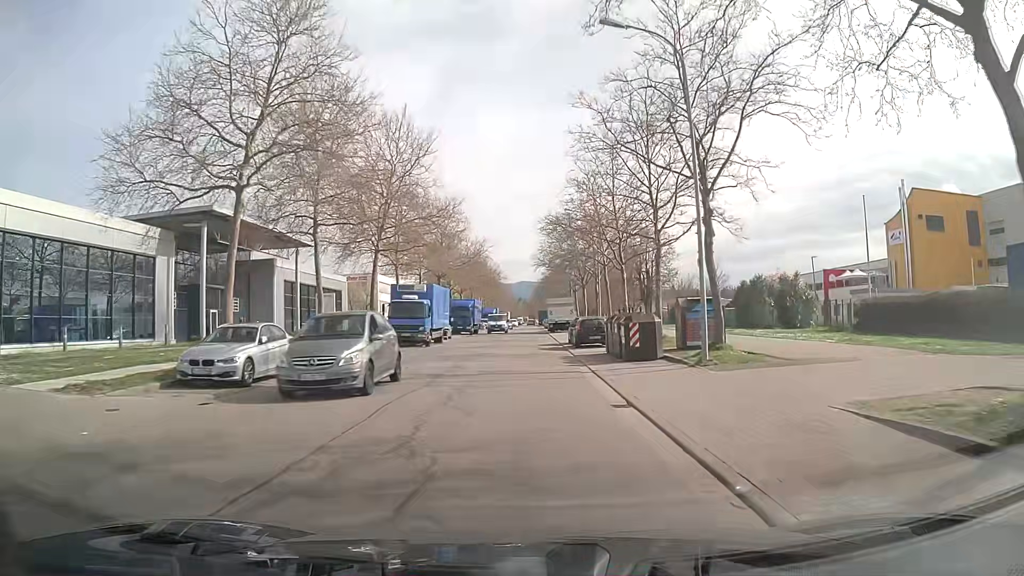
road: tertiary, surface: asphalt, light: Day
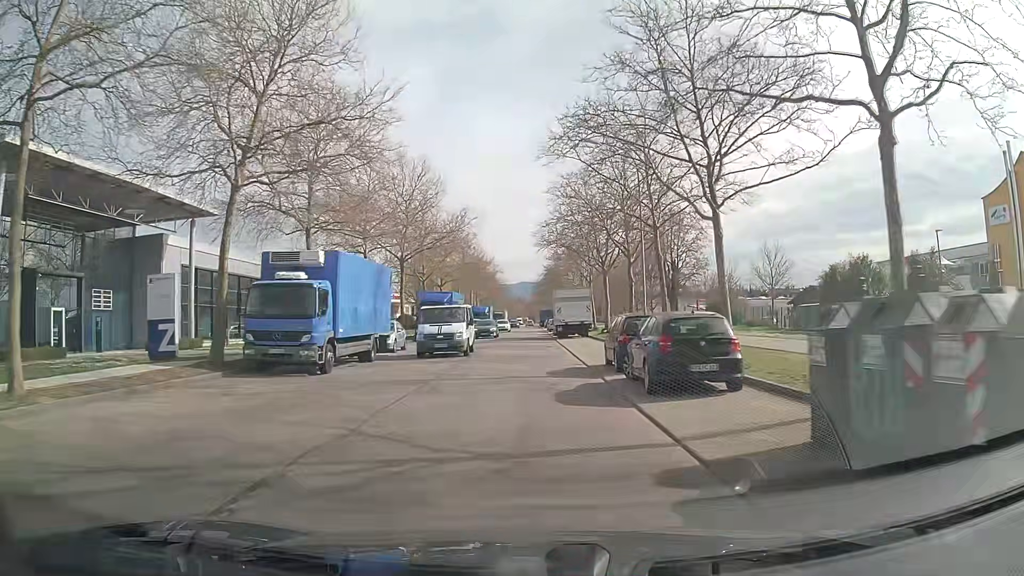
(0.0, +19.3) m; +1°
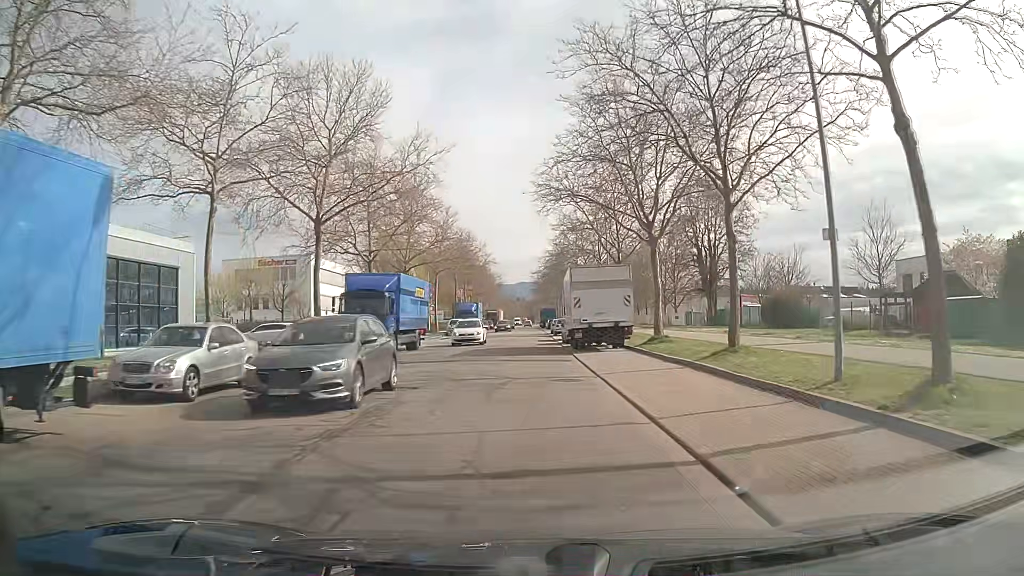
(-0.2, +19.2) m; 0°
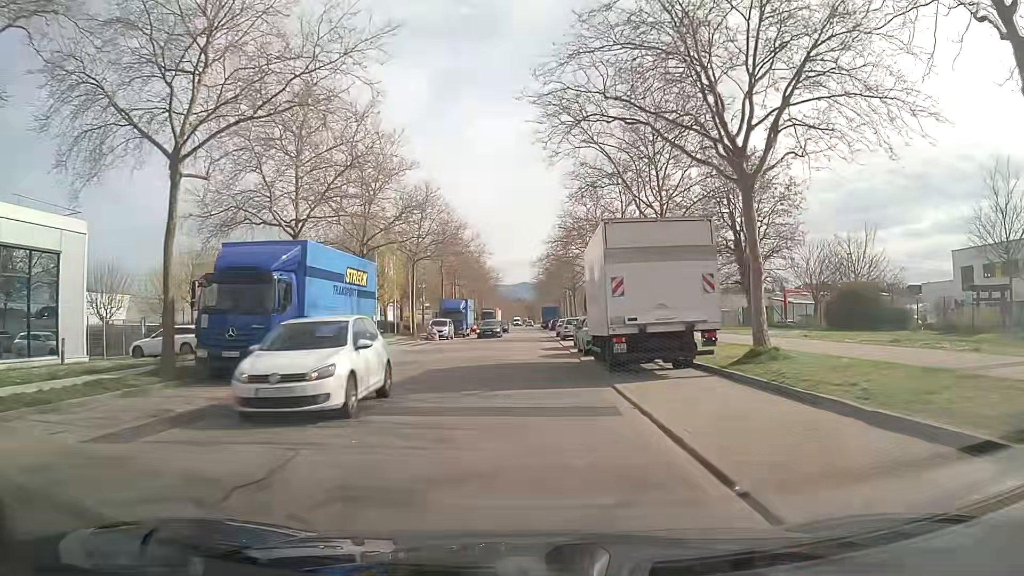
(0.0, +12.7) m; -1°
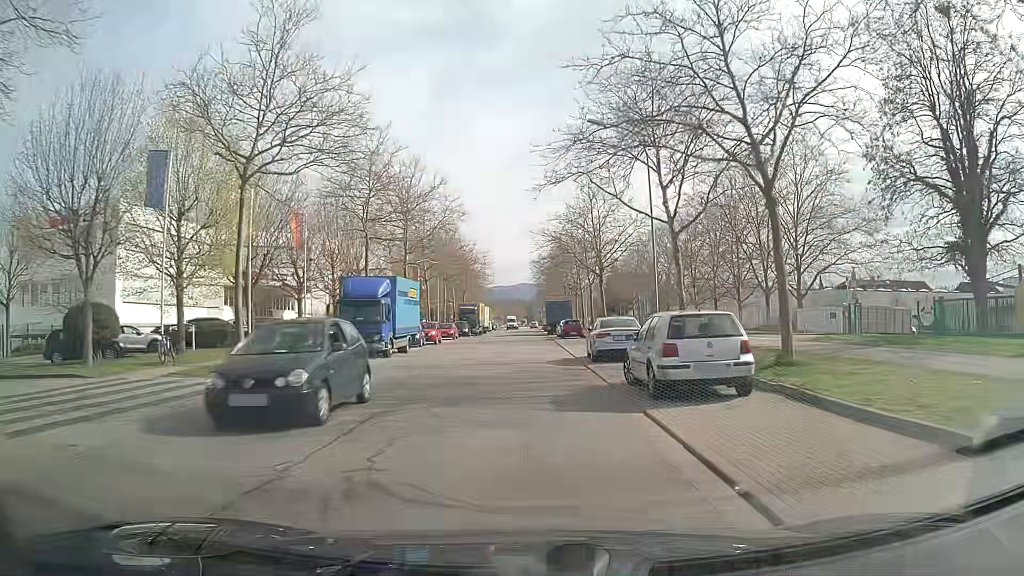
(+0.1, +31.8) m; +1°
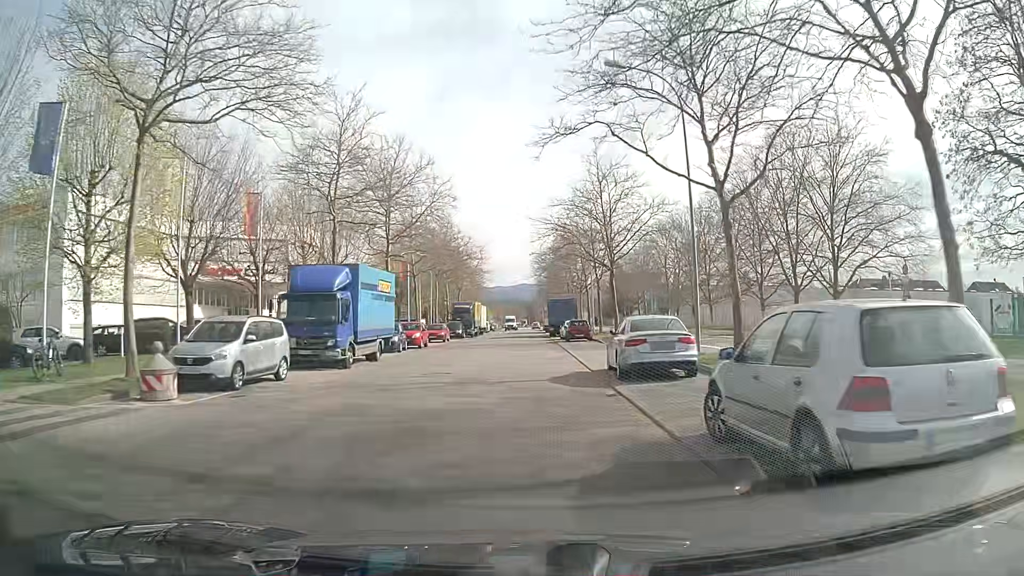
(0.0, +6.4) m; 0°
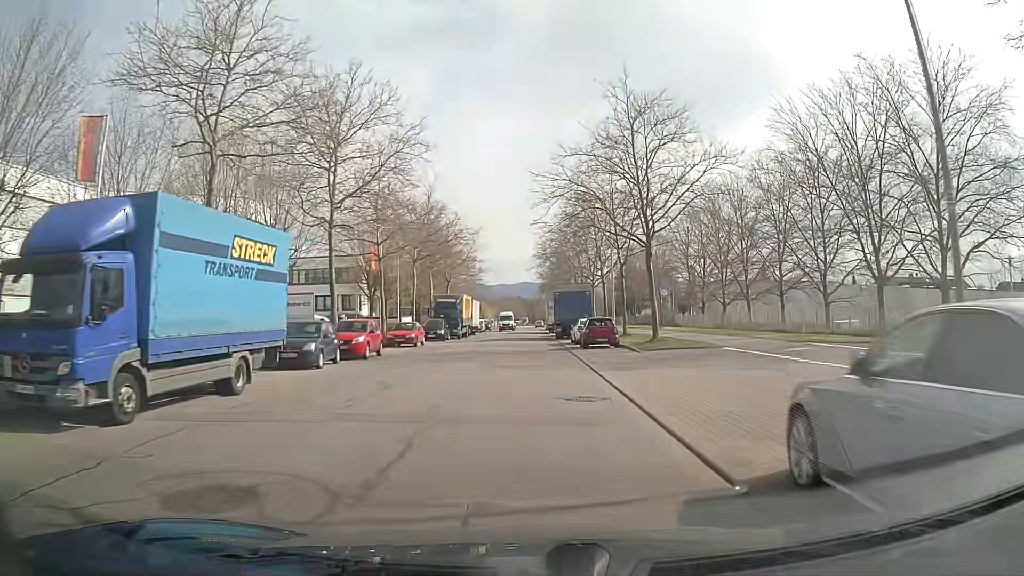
(0.0, +13.0) m; 0°
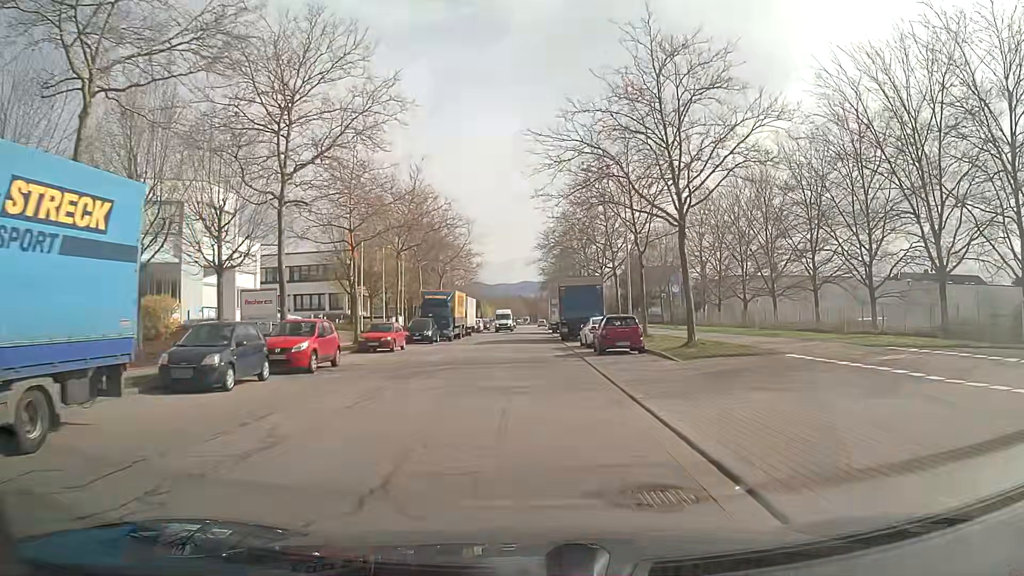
(0.0, +6.6) m; 0°
